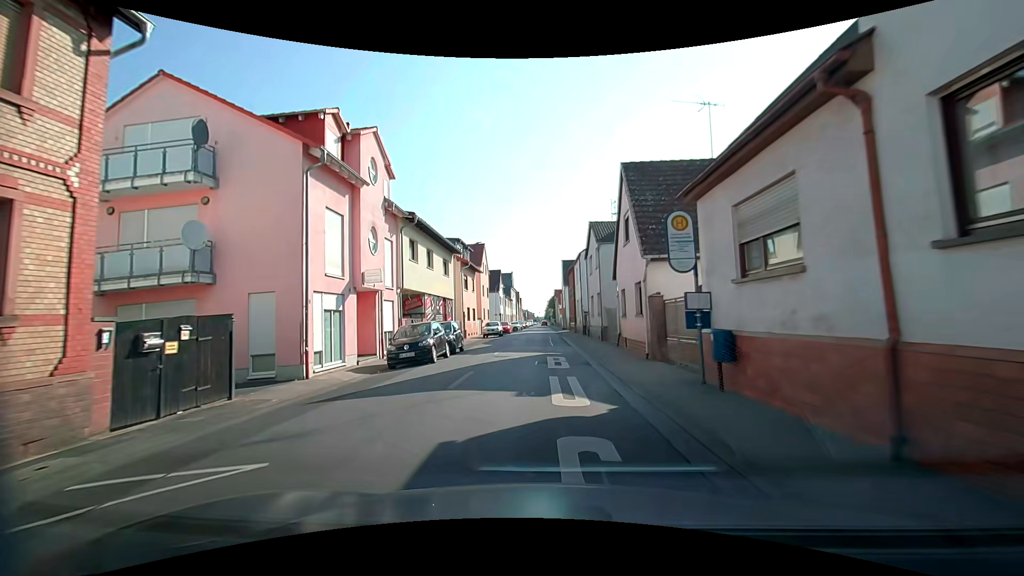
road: tertiary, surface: asphalt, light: Day
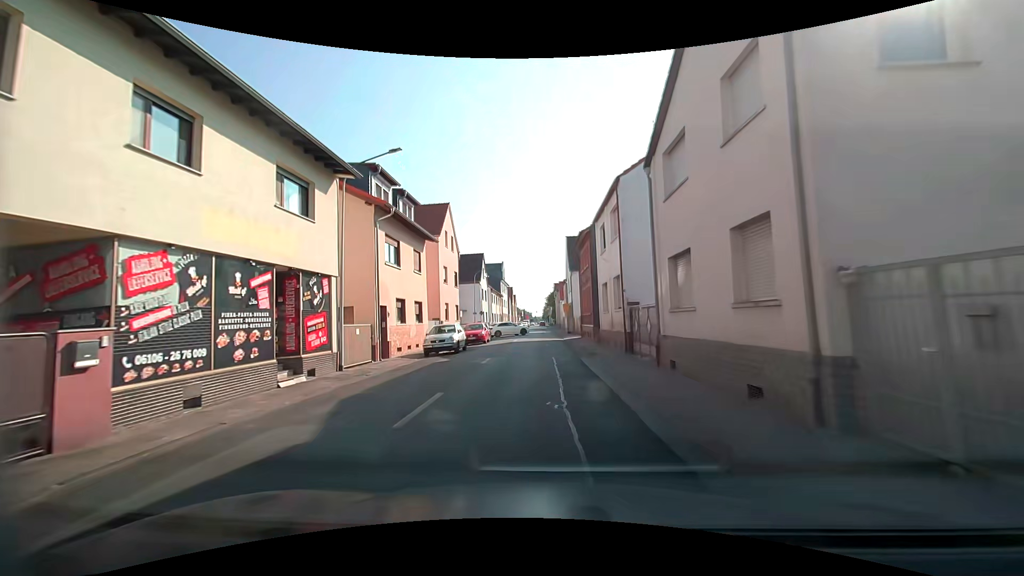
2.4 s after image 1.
(0.0, +21.7) m; +1°
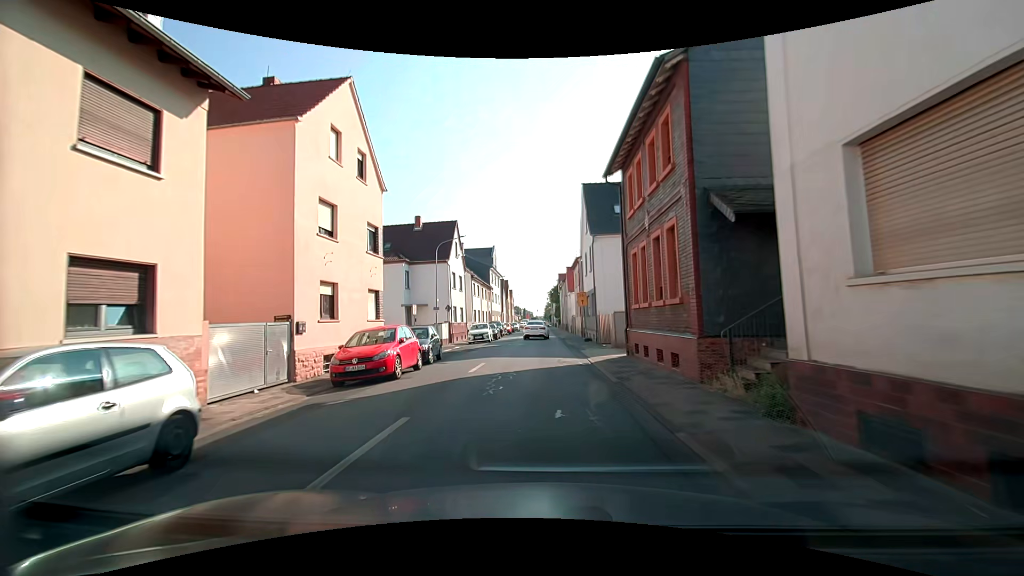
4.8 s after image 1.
(-0.1, +20.7) m; 0°
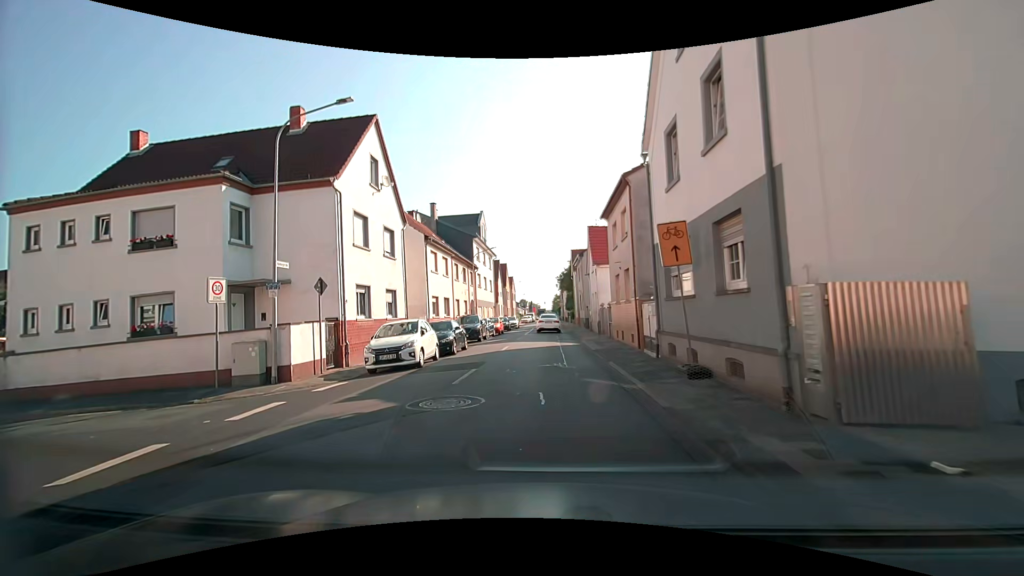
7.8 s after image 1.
(-0.1, +21.6) m; -3°
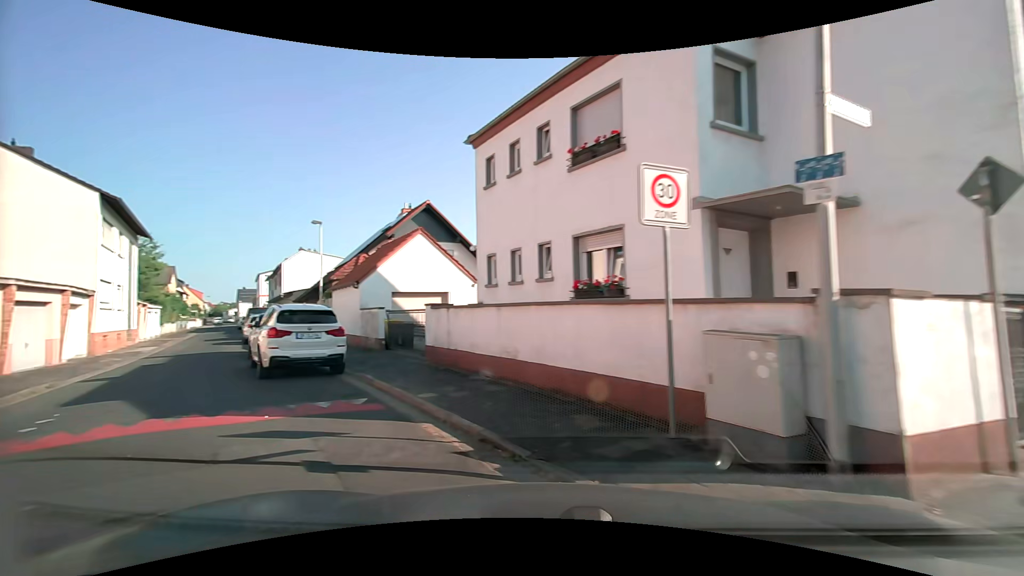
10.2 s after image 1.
(-3.1, +9.7) m; -49°
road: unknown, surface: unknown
